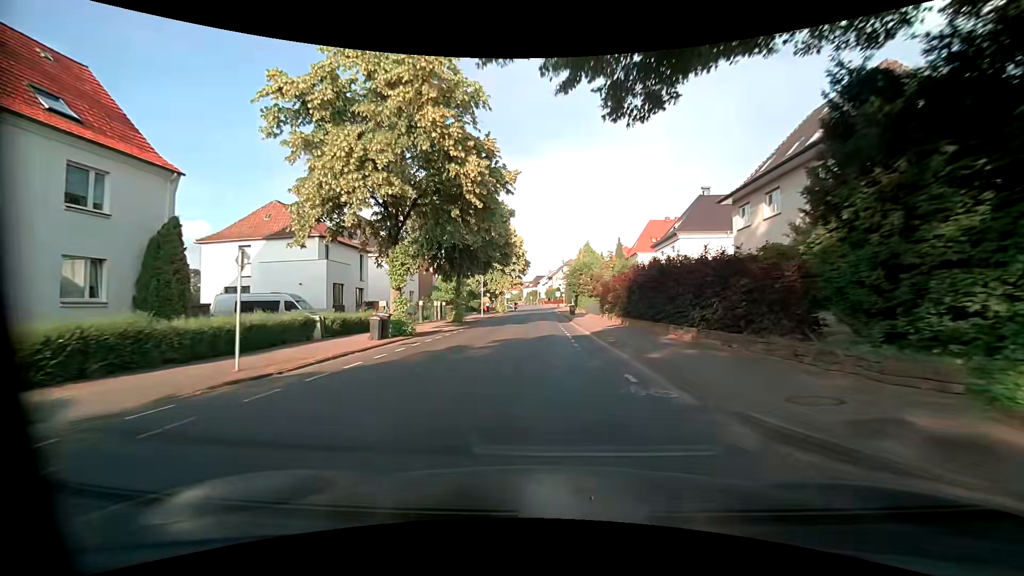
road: tertiary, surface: asphalt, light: Day
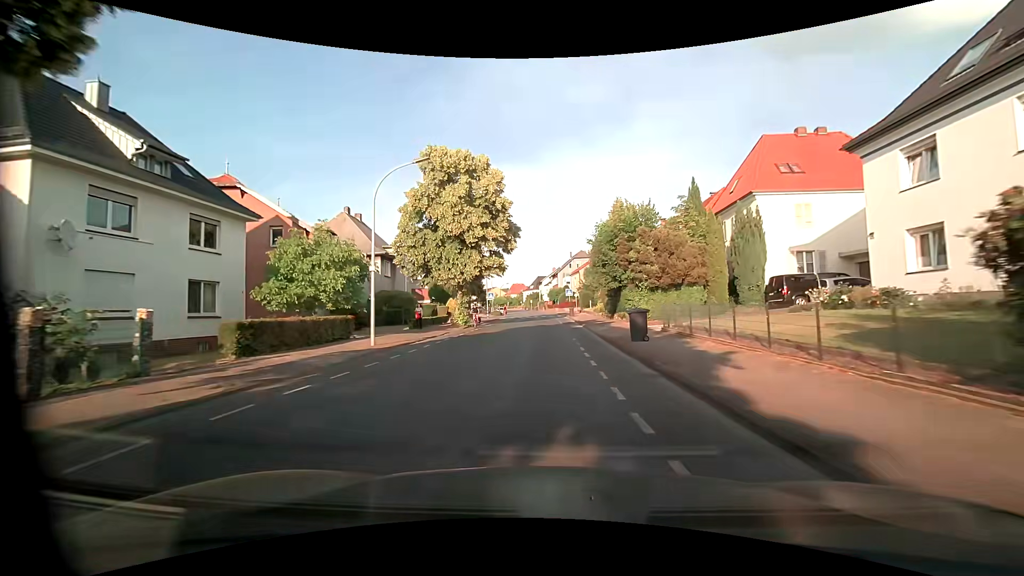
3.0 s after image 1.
(+0.5, +37.0) m; 0°
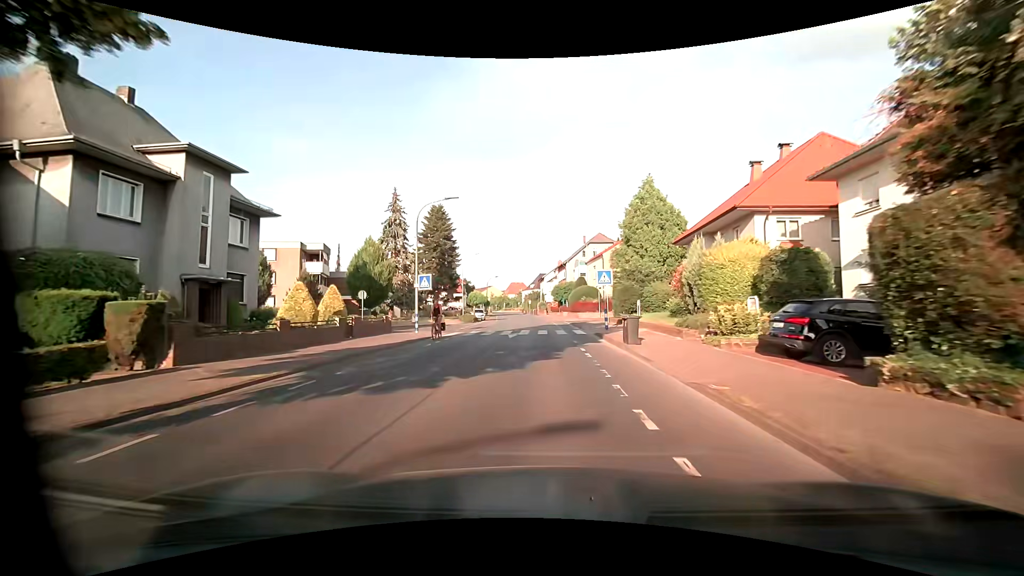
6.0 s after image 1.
(+0.3, +35.9) m; 0°
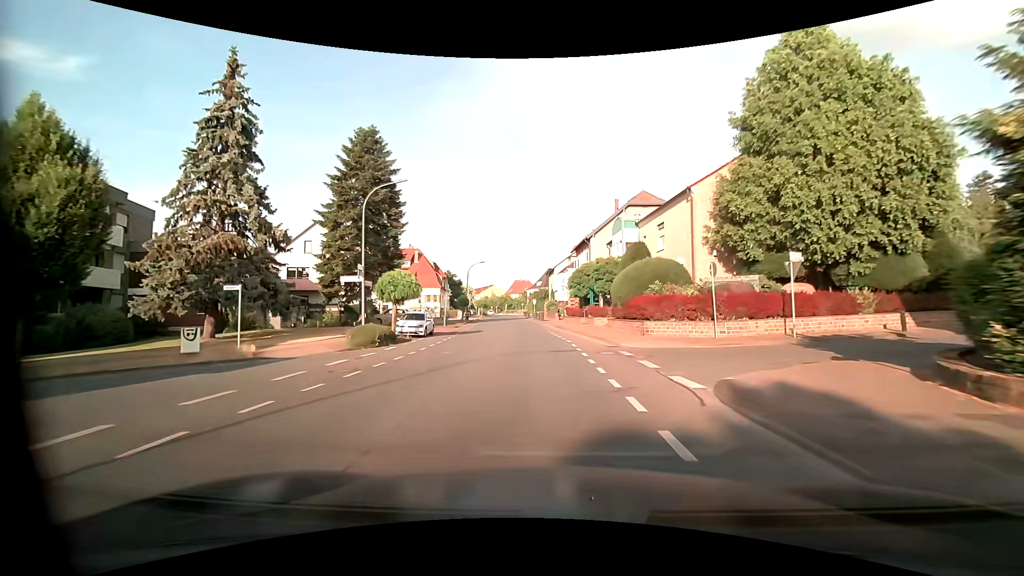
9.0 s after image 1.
(-0.4, +34.4) m; -1°
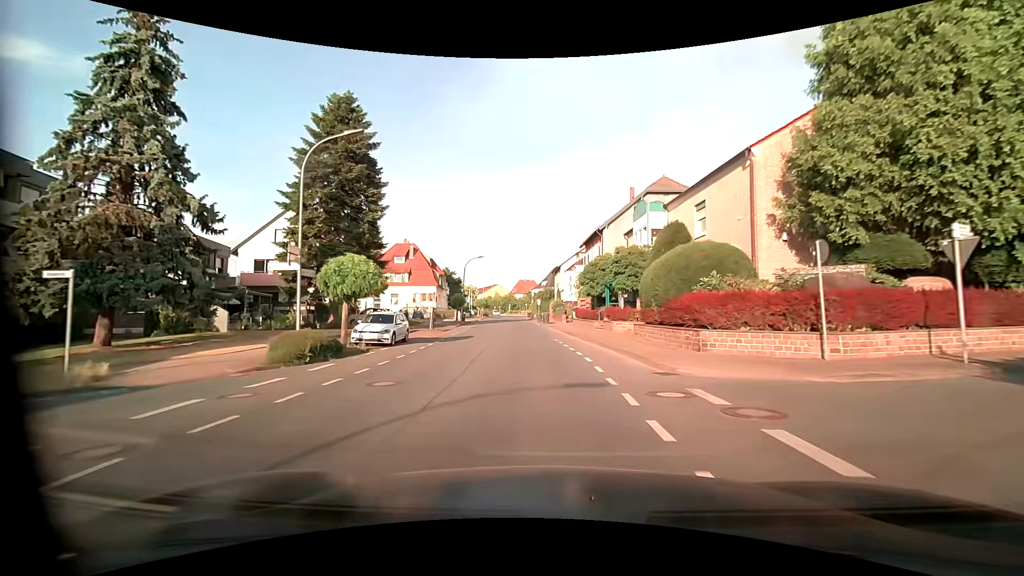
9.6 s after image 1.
(-0.1, +7.0) m; -1°
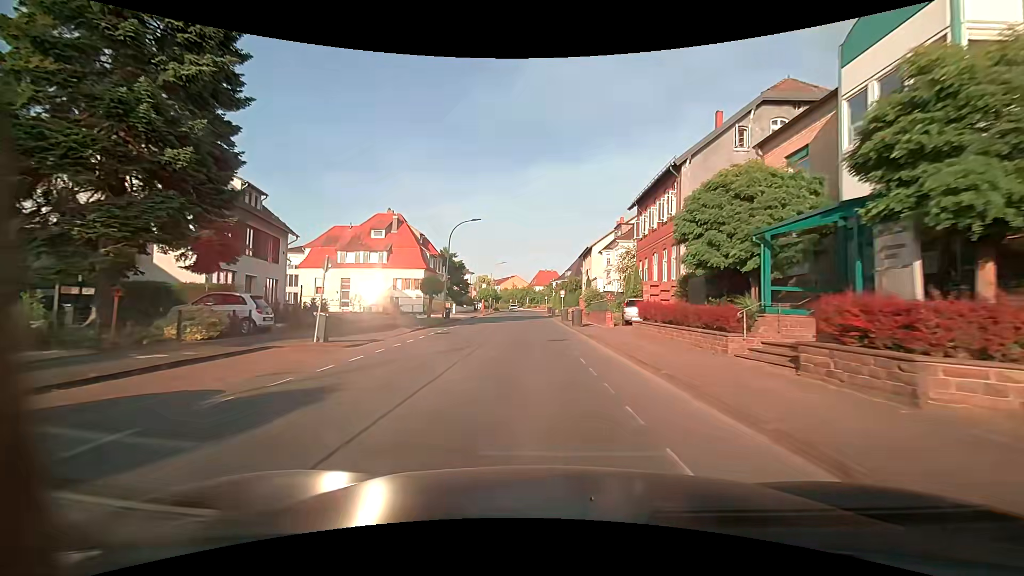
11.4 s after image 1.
(-0.4, +20.9) m; -2°
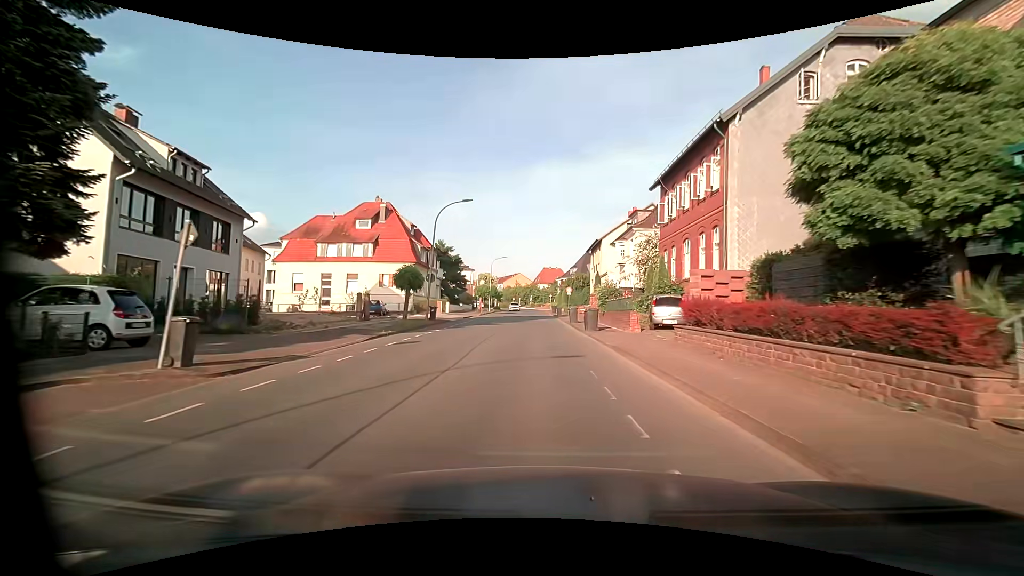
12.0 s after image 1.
(0.0, +6.4) m; -1°
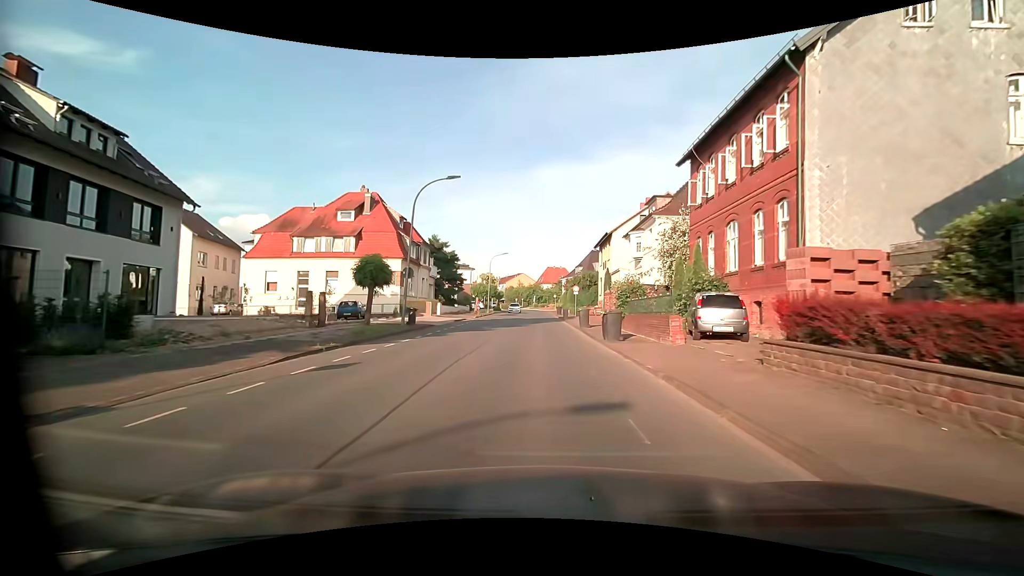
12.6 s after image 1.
(0.0, +5.9) m; +1°
(0, +10) (0, +20) (0, +30) (-1, +40) (-1, +50) (-1, +60) (-1, +70) (-2, +80) (-2, +90) (-3, +100) m
